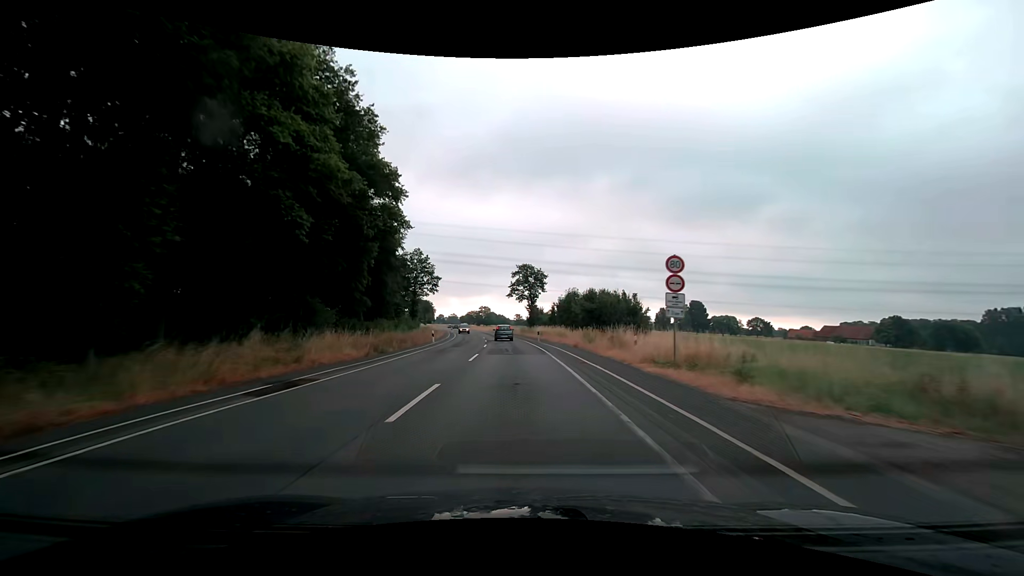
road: secondary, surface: asphalt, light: Day
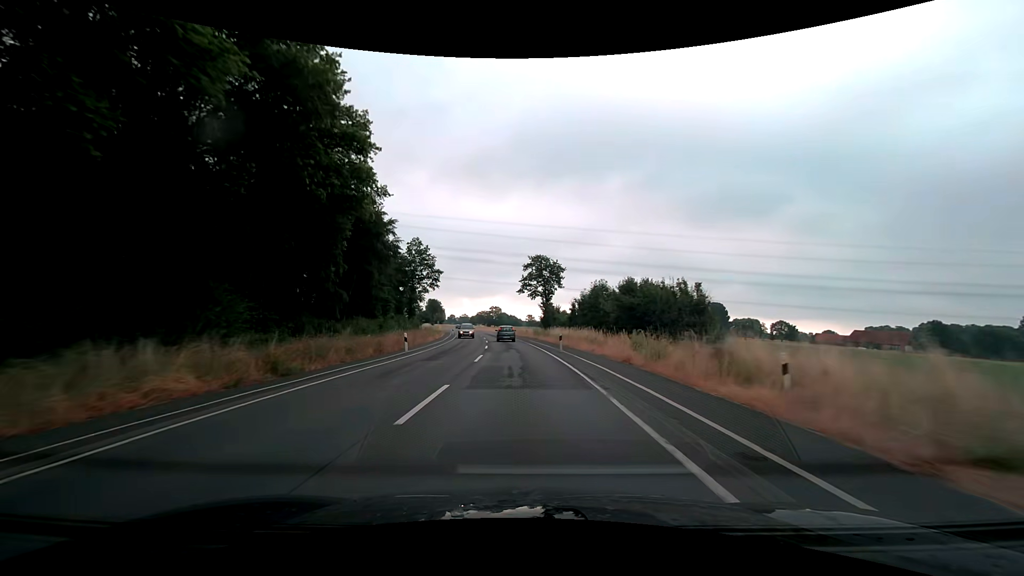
(-0.1, +12.4) m; -1°
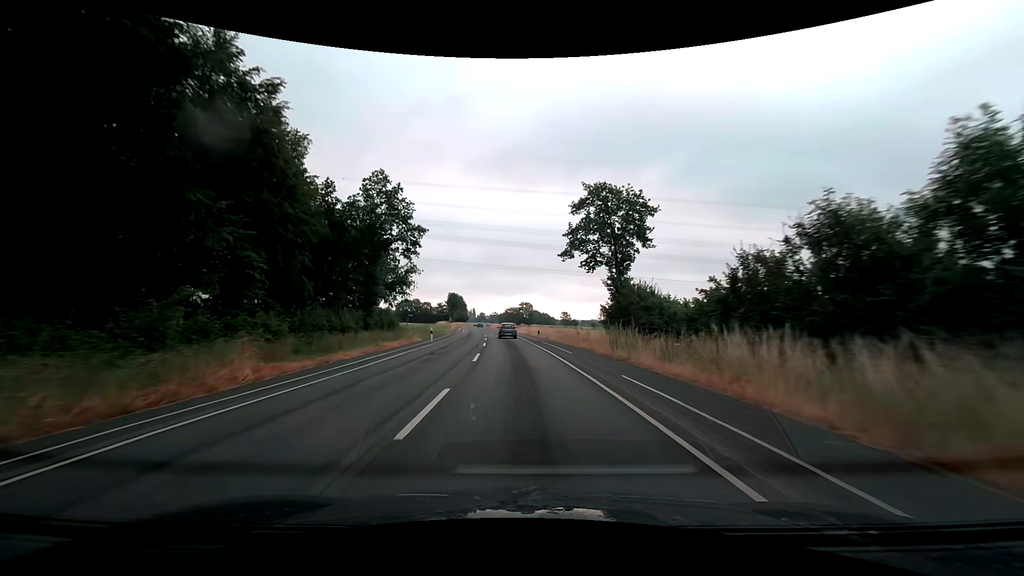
(-1.1, +37.2) m; -3°
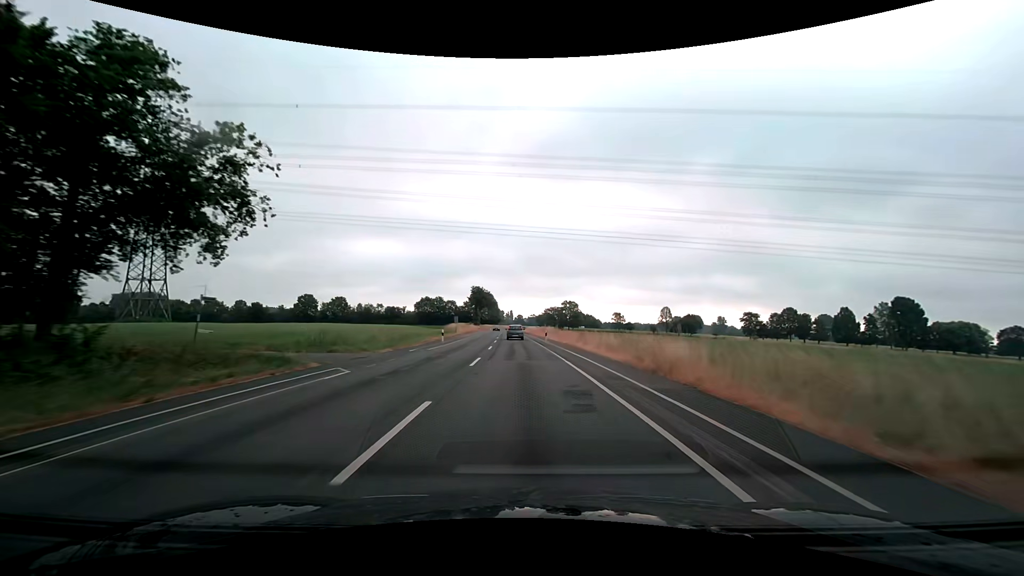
(-2.2, +49.8) m; -4°
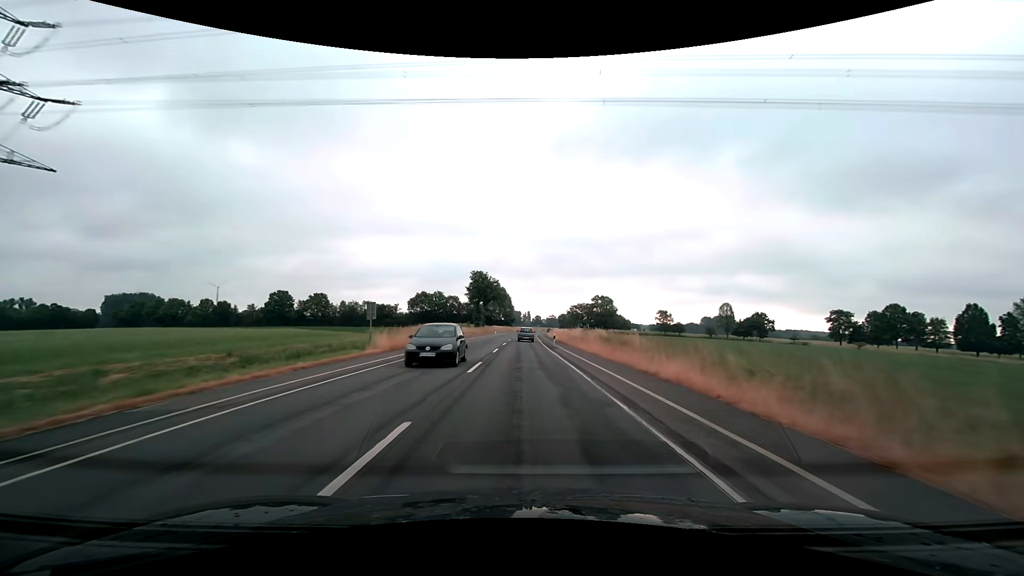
(-1.0, +50.0) m; -2°
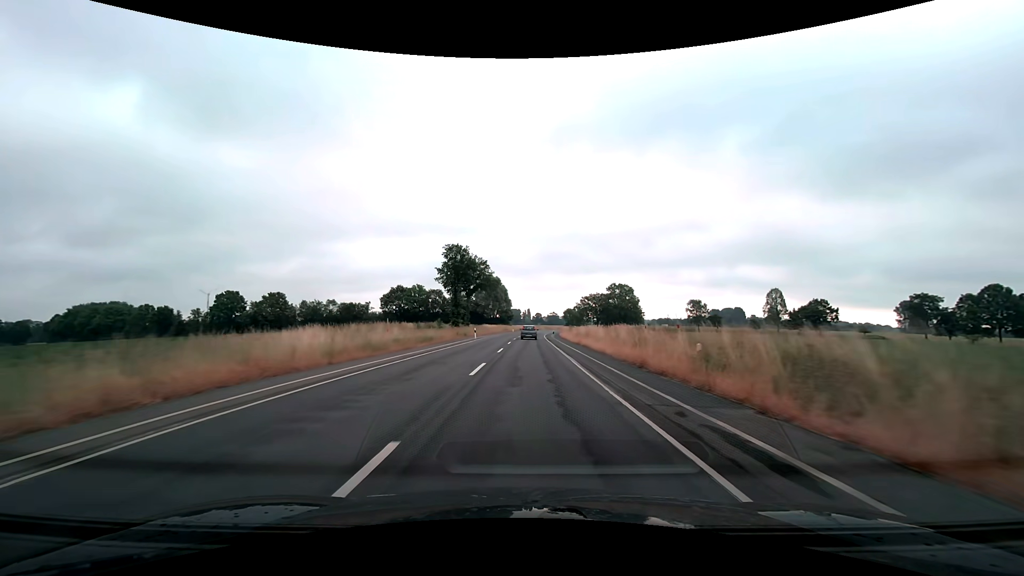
(-0.1, +37.6) m; 0°
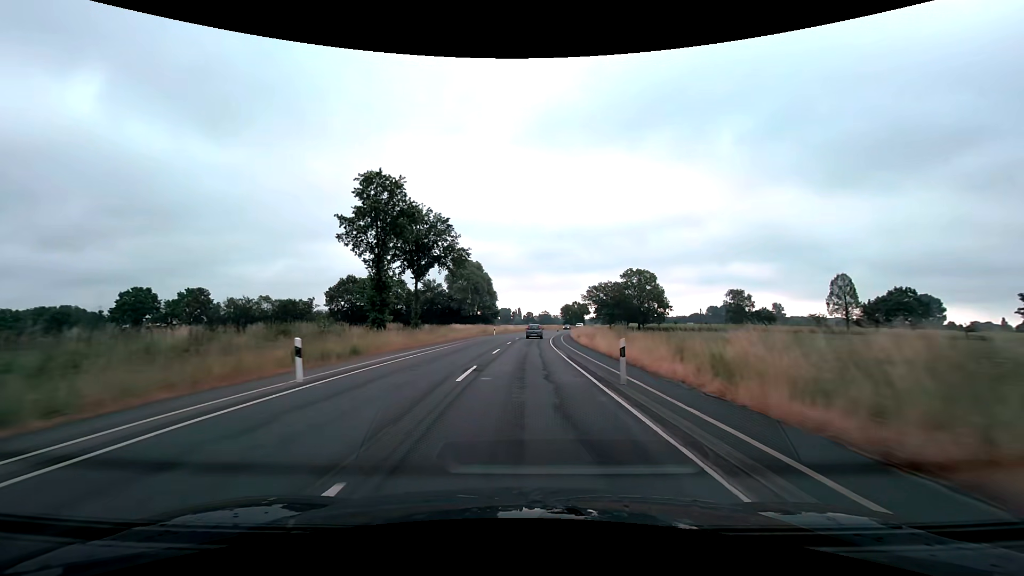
(+0.3, +37.6) m; +1°
(0, +10) (0, +20) (0, +30) (+1, +40) (+1, +50) (+2, +60) (+3, +70) (+4, +80) (+5, +90) (+6, +100) m
